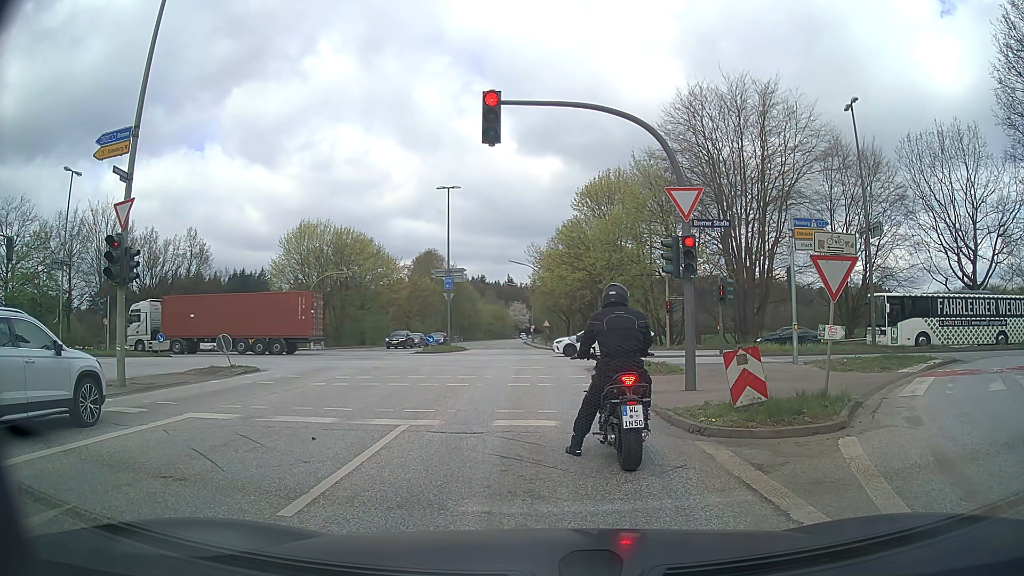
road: secondary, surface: asphalt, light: Day
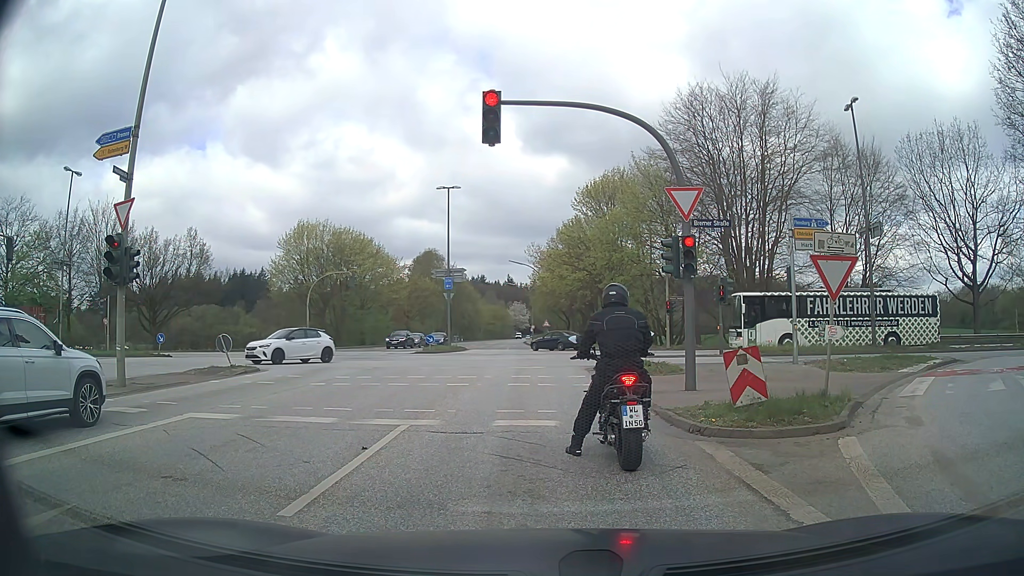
(0.0, 0.0) m; 0°
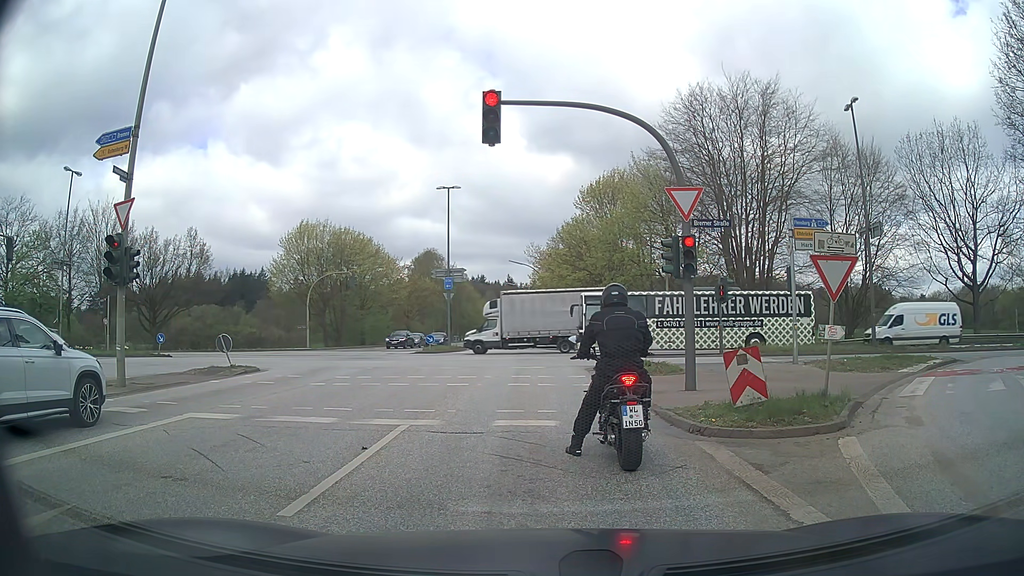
(0.0, 0.0) m; 0°
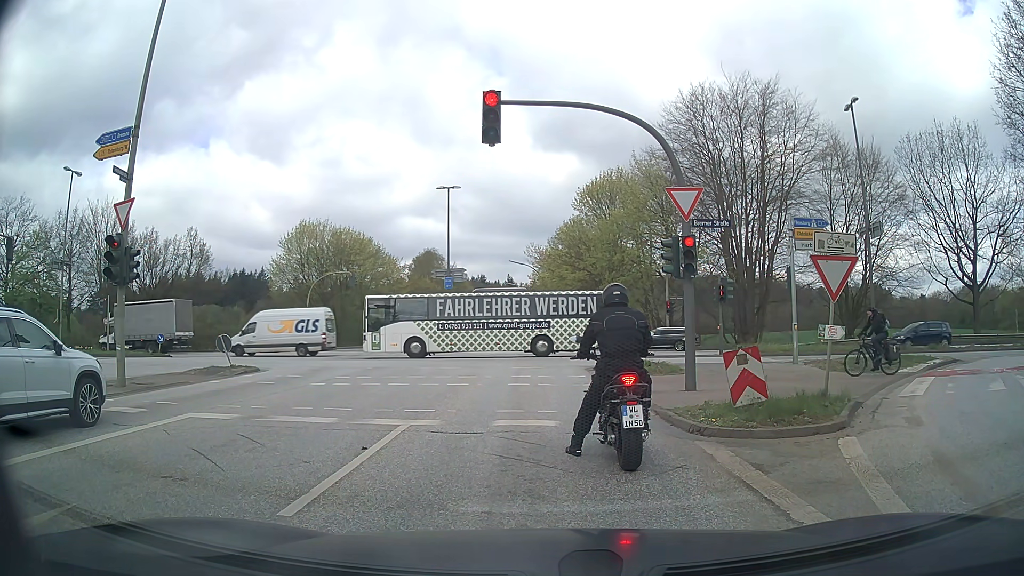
(0.0, 0.0) m; 0°
